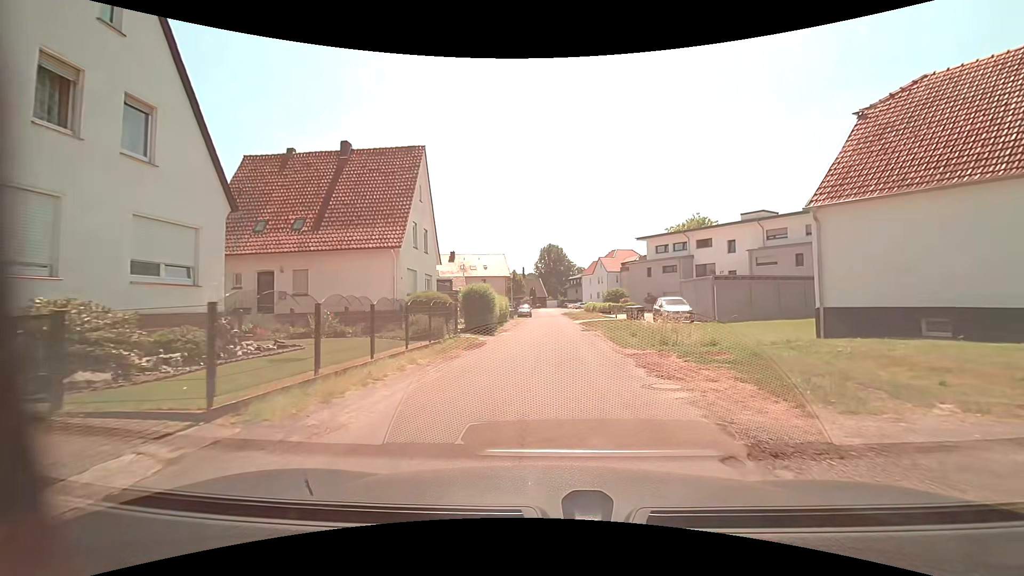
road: residential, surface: asphalt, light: Day
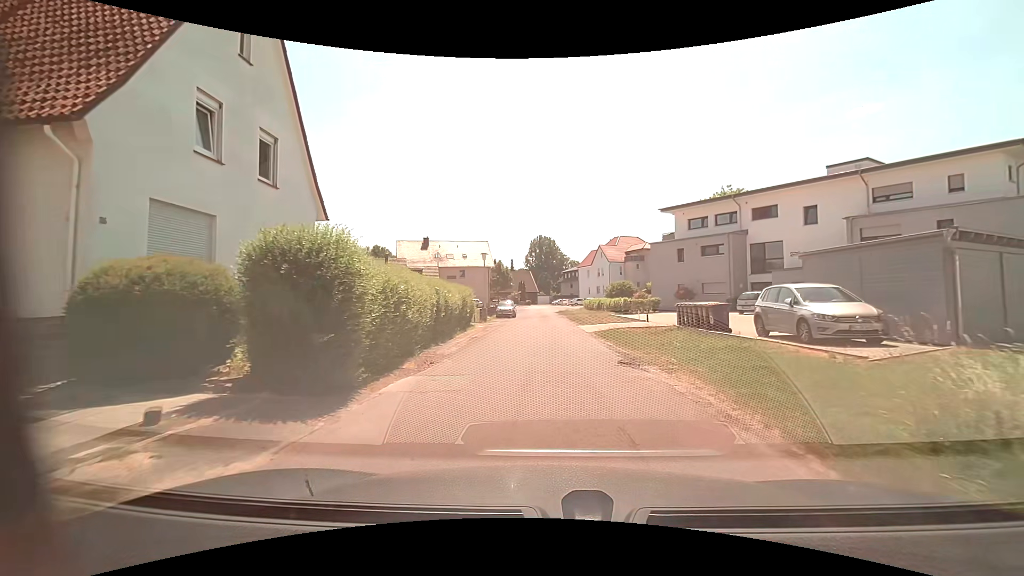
(+0.2, +17.1) m; +2°
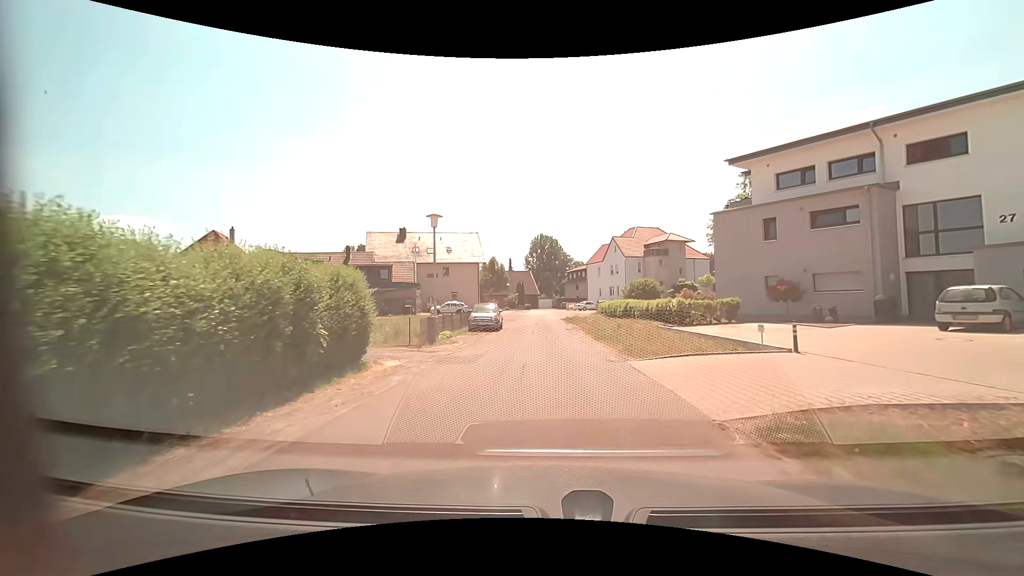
(-0.2, +16.3) m; -1°
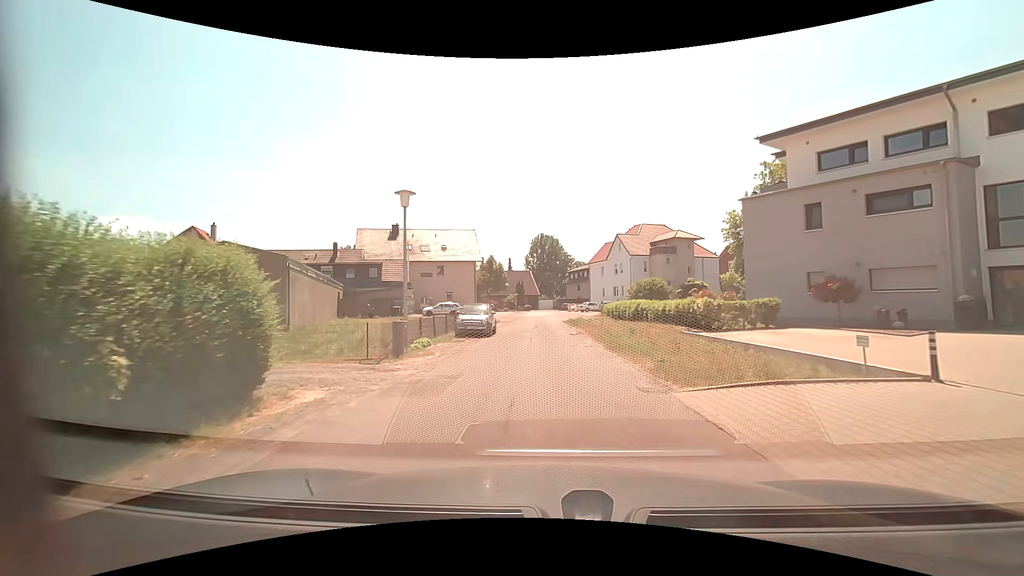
(0.0, +4.1) m; 0°
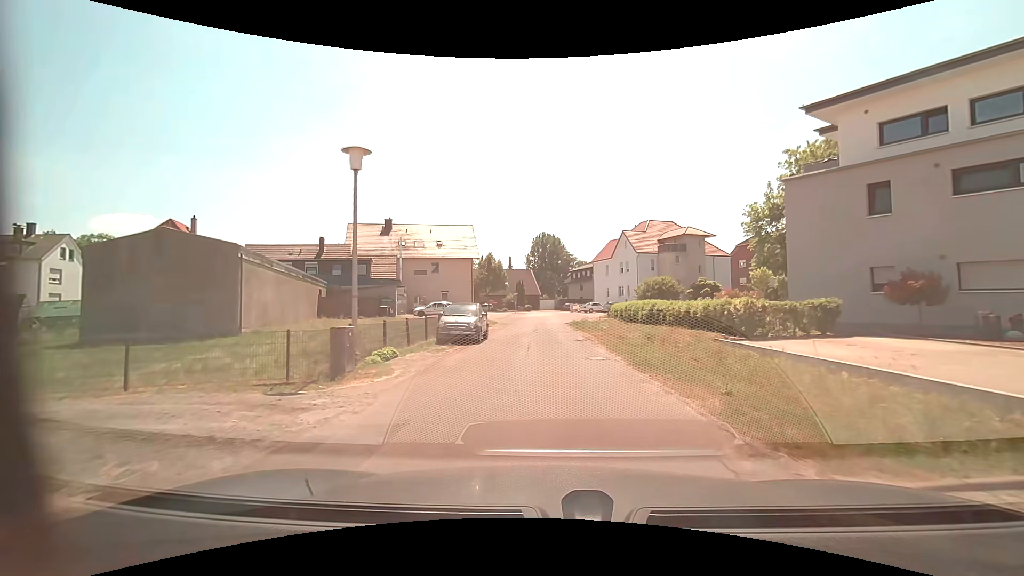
(0.0, +4.1) m; 0°
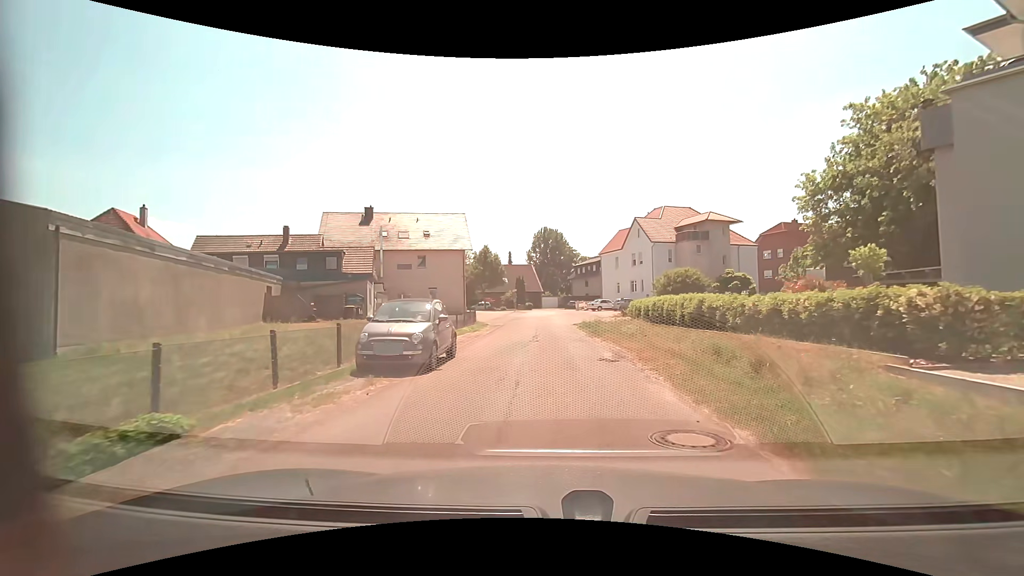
(0.0, +8.1) m; 0°
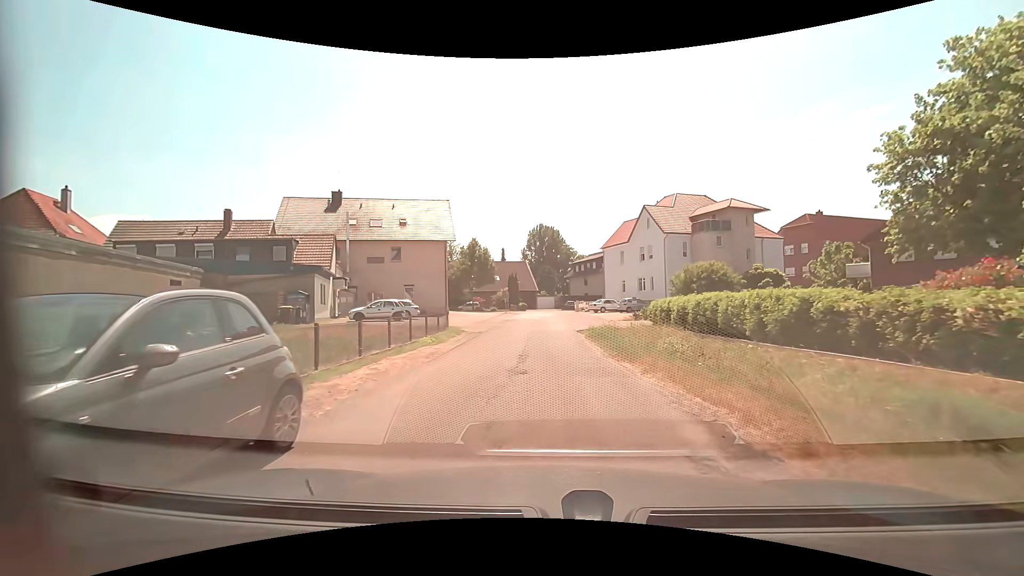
(0.0, +8.1) m; +1°
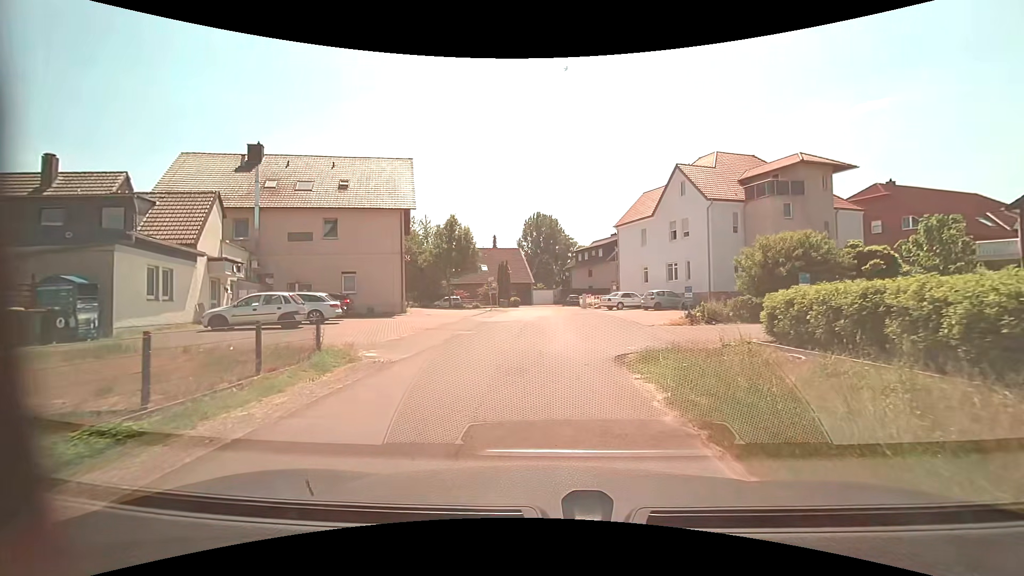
(-0.2, +13.9) m; -1°
